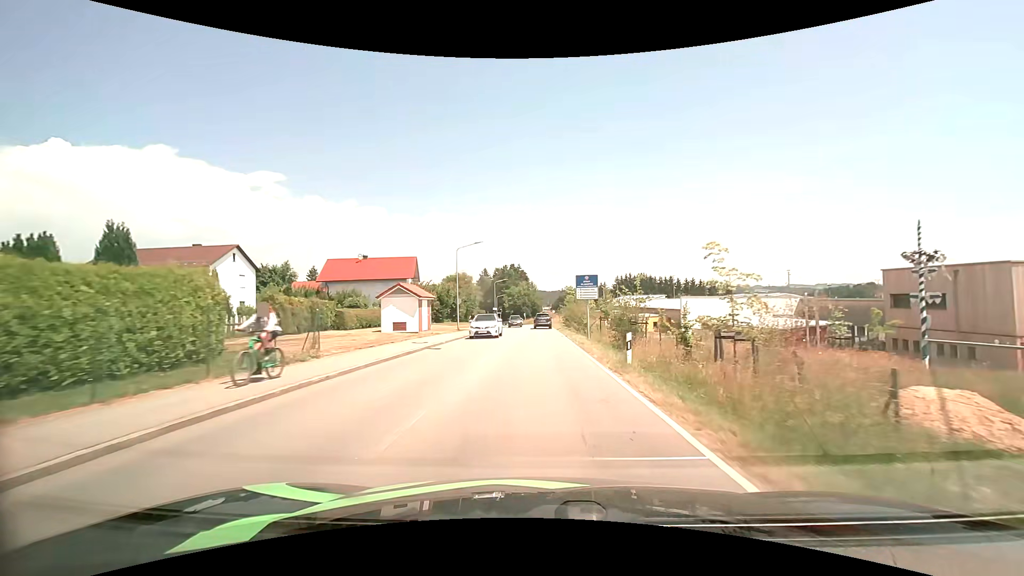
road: tertiary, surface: asphalt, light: Day
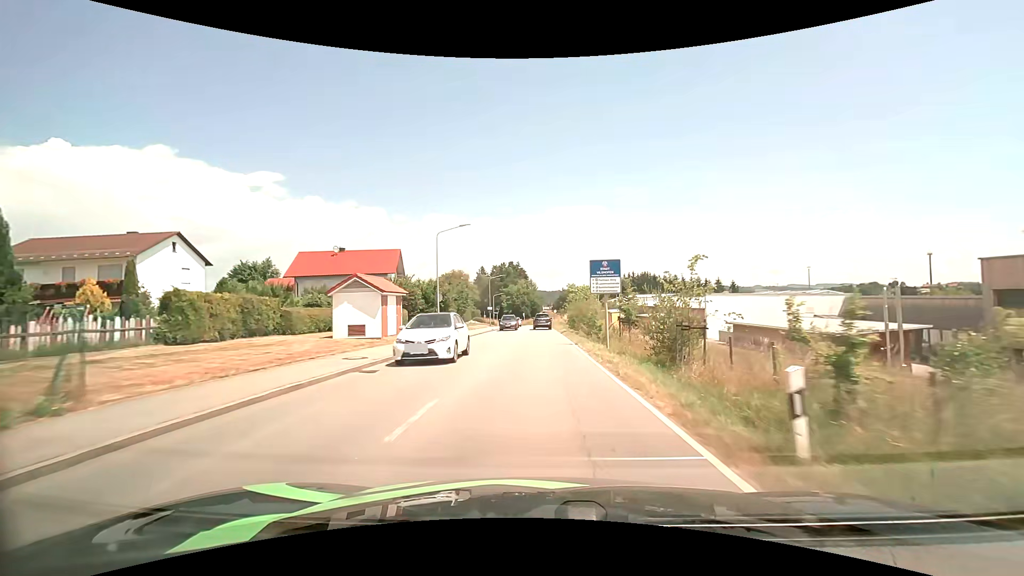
(0.0, +8.5) m; 0°
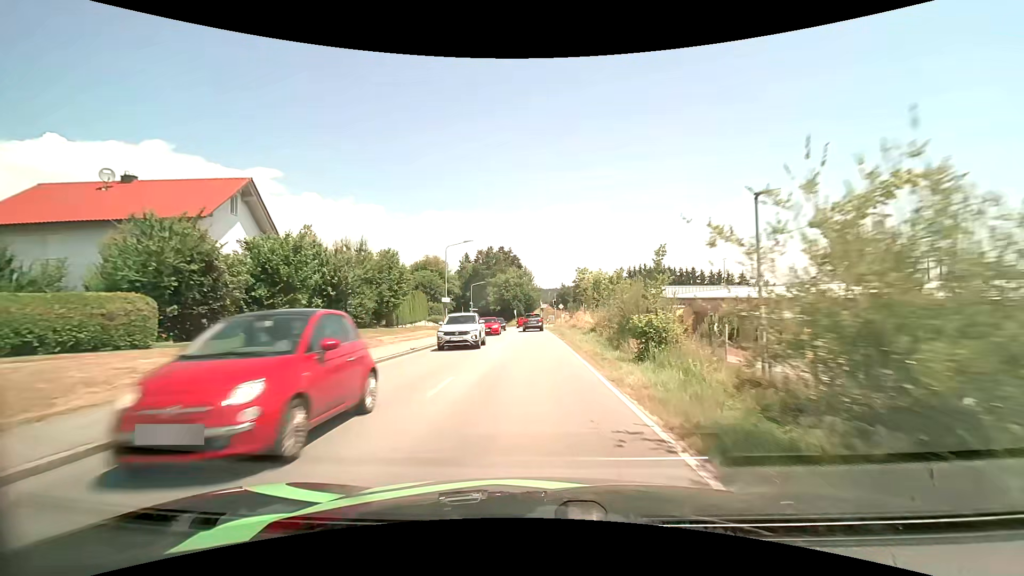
(+0.1, +33.0) m; 0°
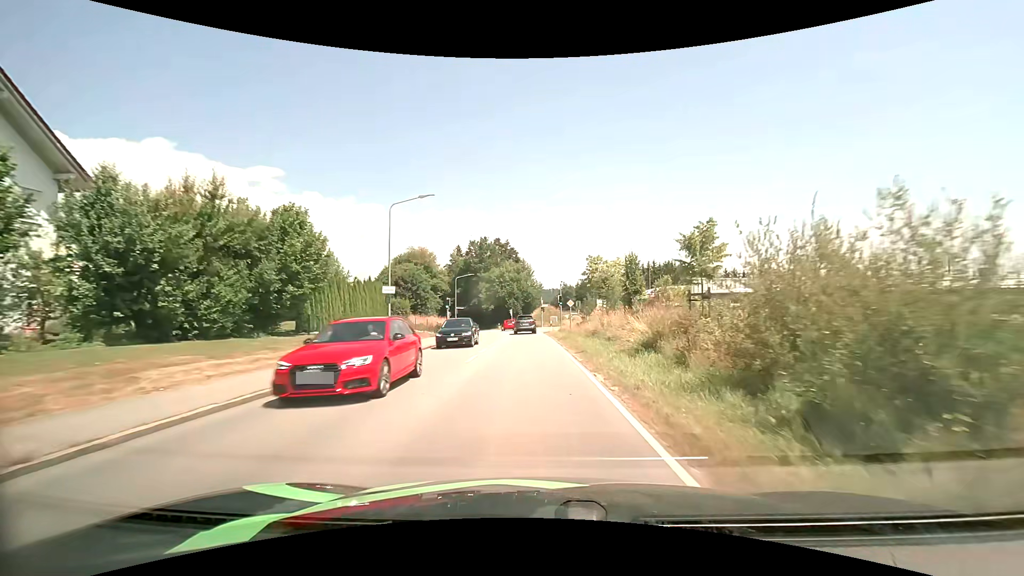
(0.0, +15.7) m; 0°
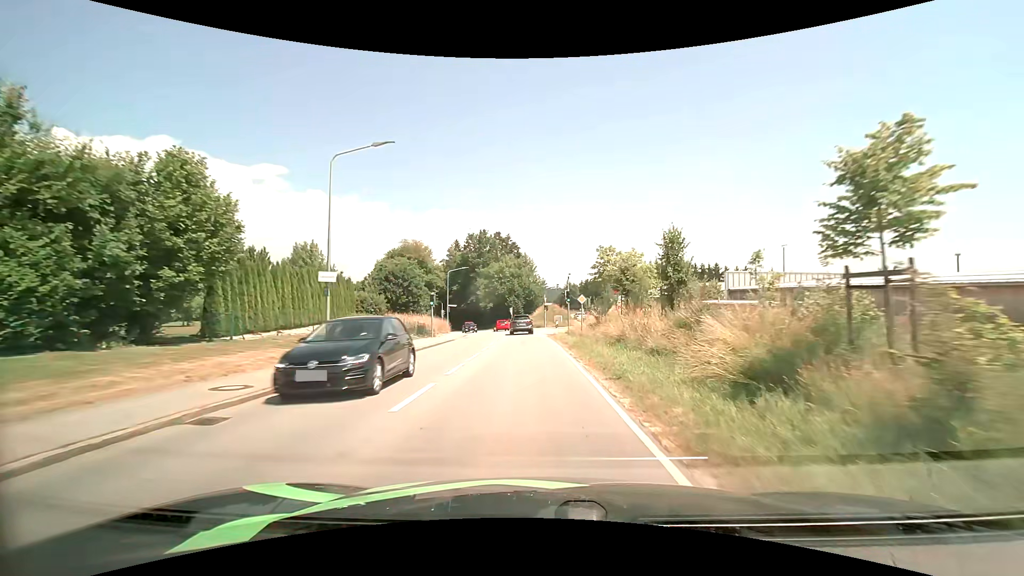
(0.0, +7.7) m; 0°
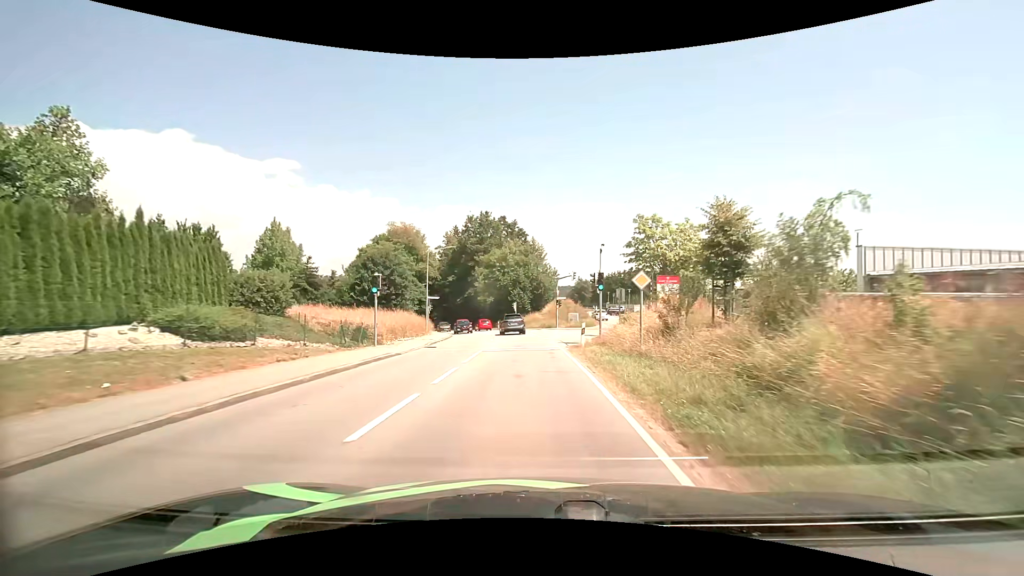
(-0.1, +15.1) m; -1°
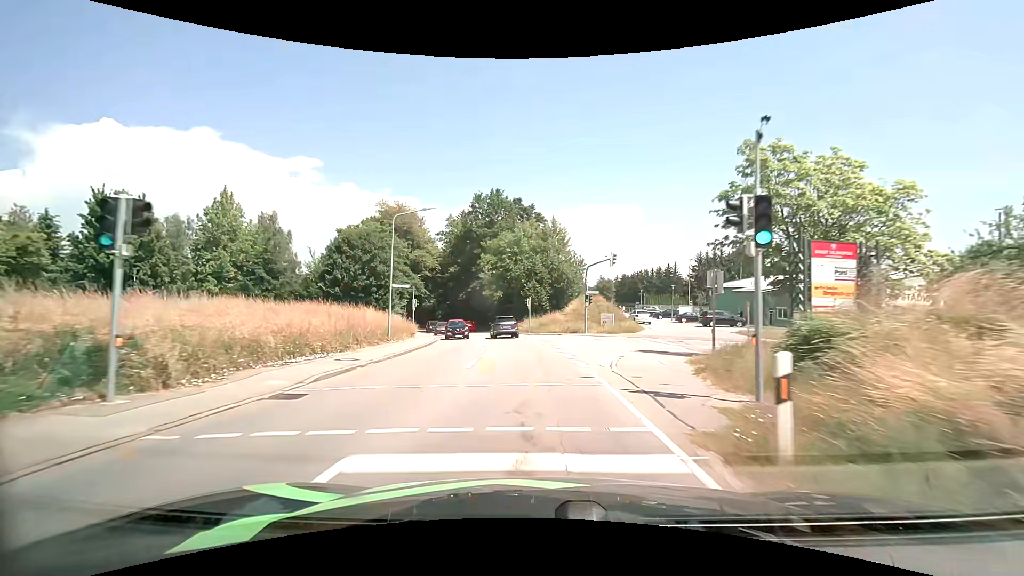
(-0.3, +15.4) m; -2°
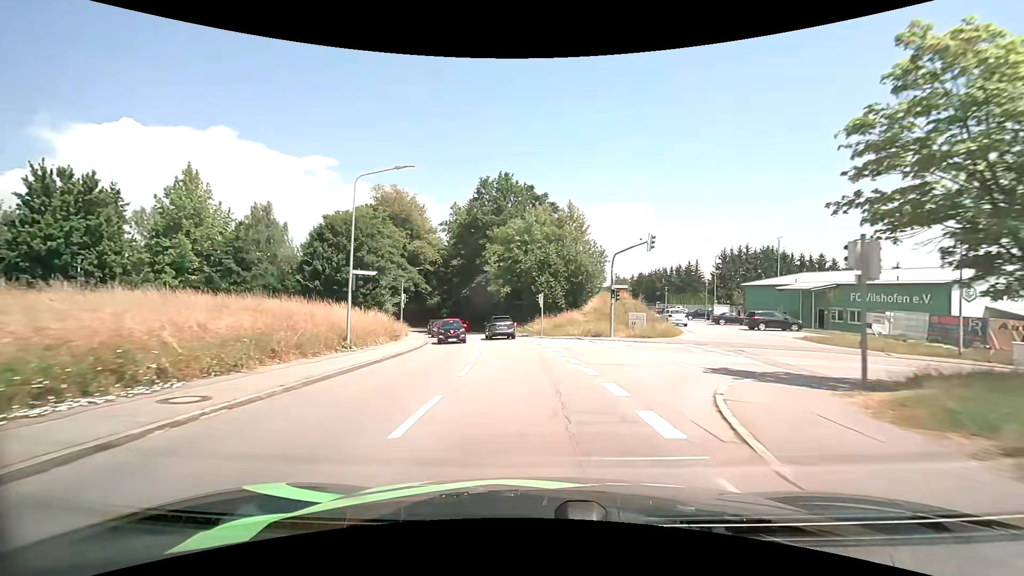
(-0.1, +7.9) m; -2°
(0, +10) (-1, +20) (-2, +30) (-3, +40) (-6, +50) (-8, +59) (-12, +69) (-15, +78) (-19, +87) (-22, +97) m
